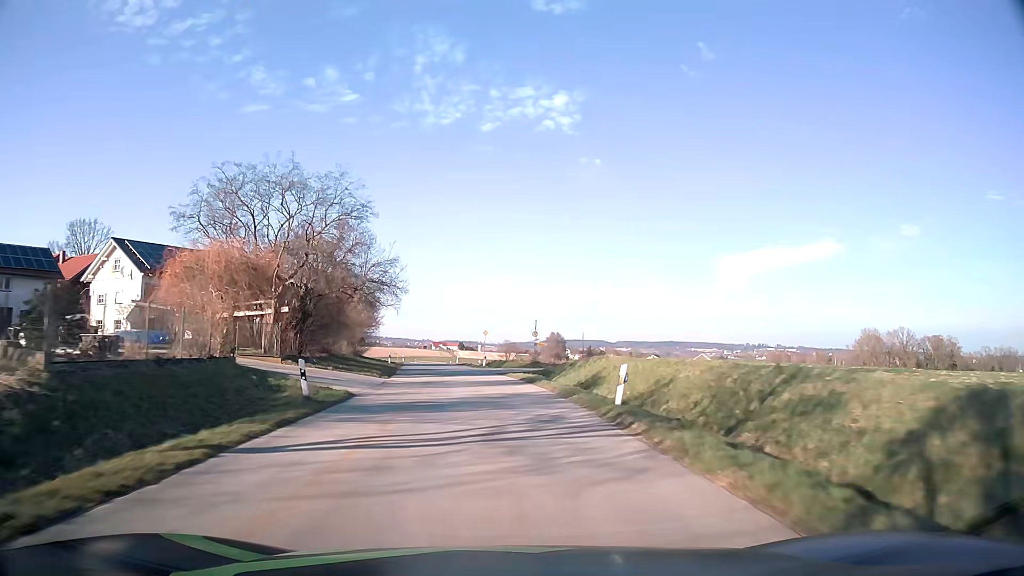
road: tertiary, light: Day
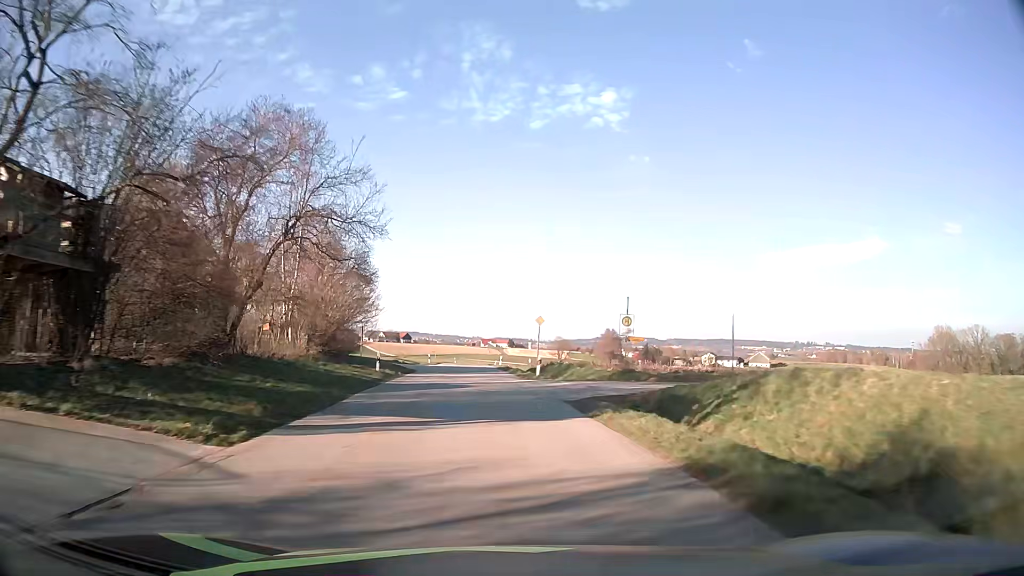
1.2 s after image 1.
(-0.8, +20.7) m; -4°
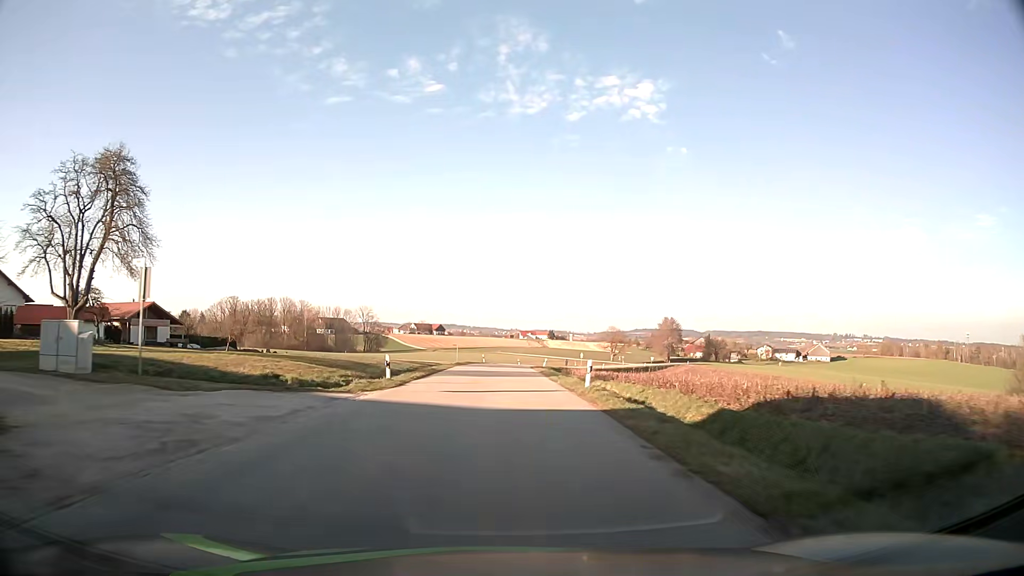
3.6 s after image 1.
(-2.0, +41.8) m; -3°
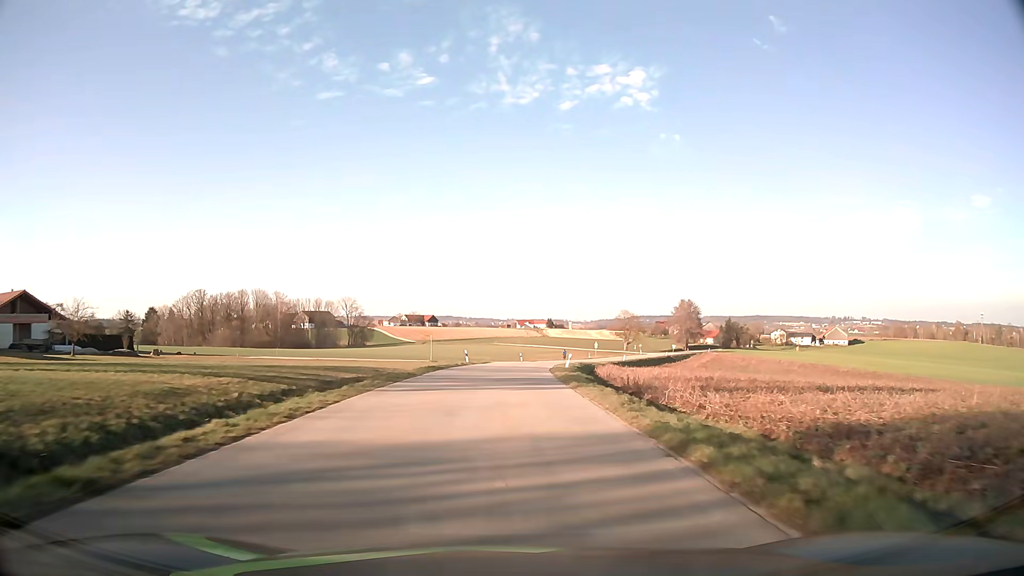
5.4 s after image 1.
(-0.1, +31.4) m; 0°
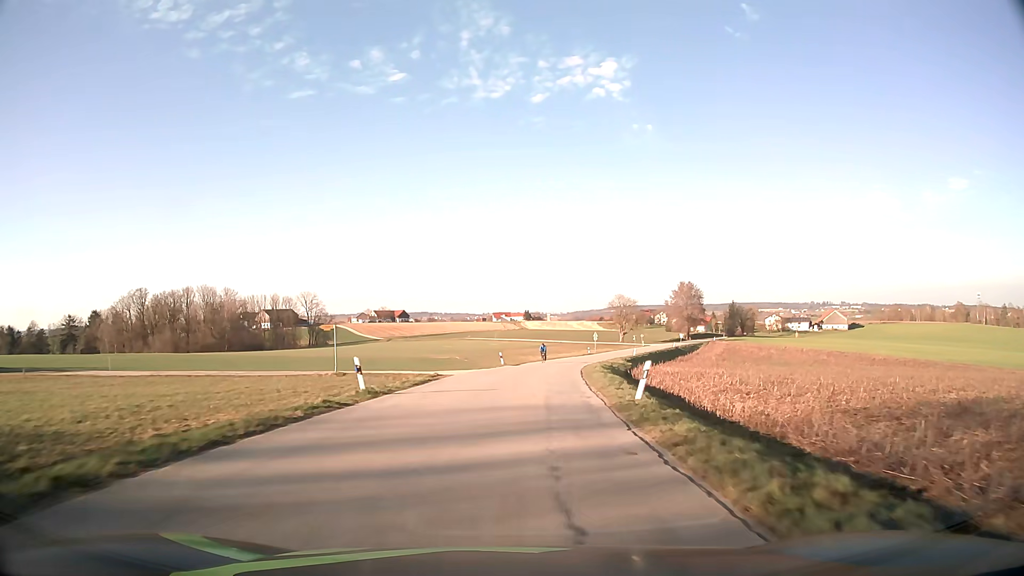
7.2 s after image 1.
(+0.4, +30.7) m; +2°
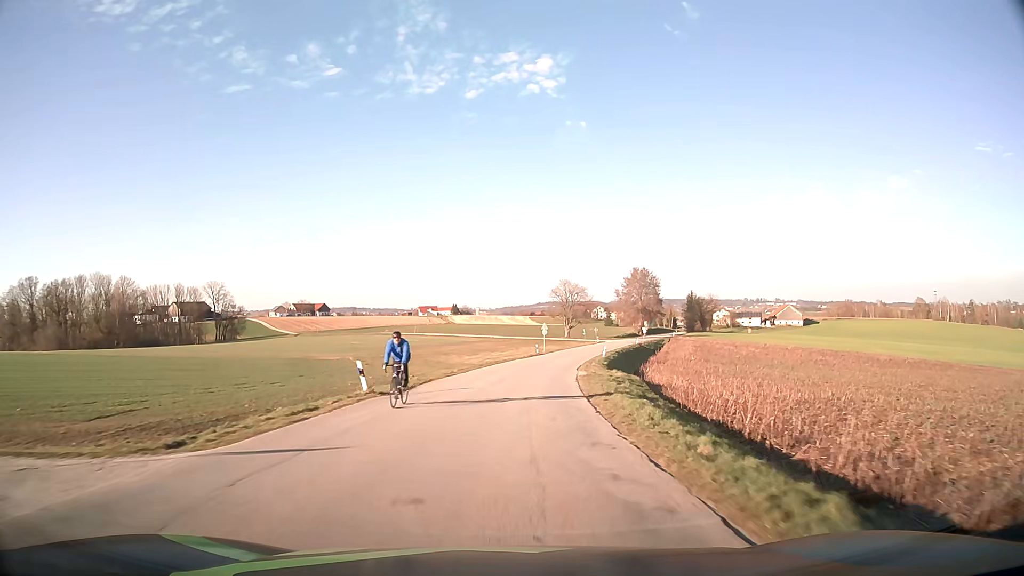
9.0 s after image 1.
(+1.5, +30.9) m; +6°
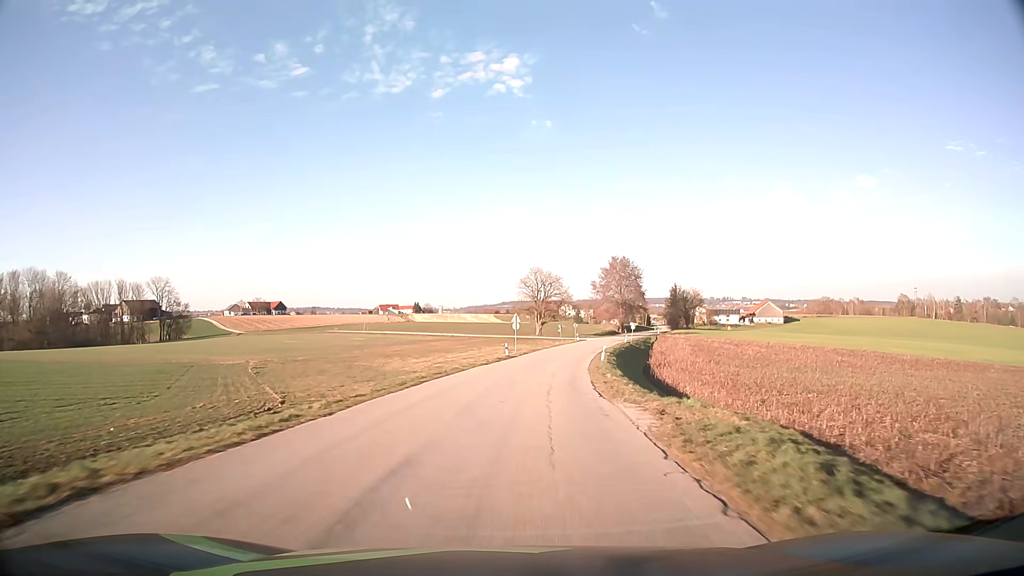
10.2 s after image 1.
(+0.6, +21.0) m; +3°
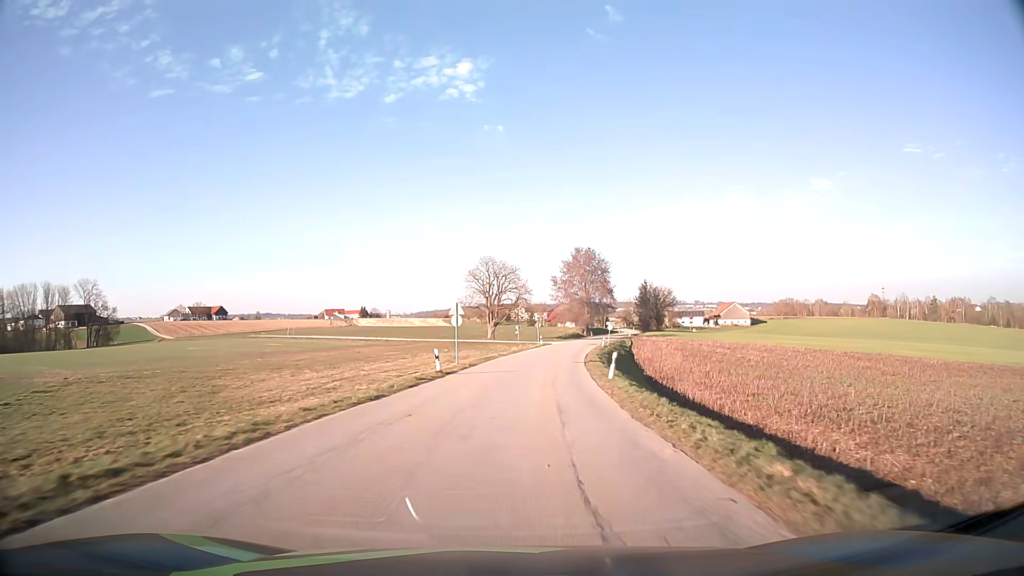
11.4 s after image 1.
(+0.7, +21.4) m; +4°
(0, +10) (+1, +20) (+1, +30) (+2, +40) (+4, +50) (+5, +60) (+7, +70) (+9, +79) (+11, +89) (+13, +99) m
